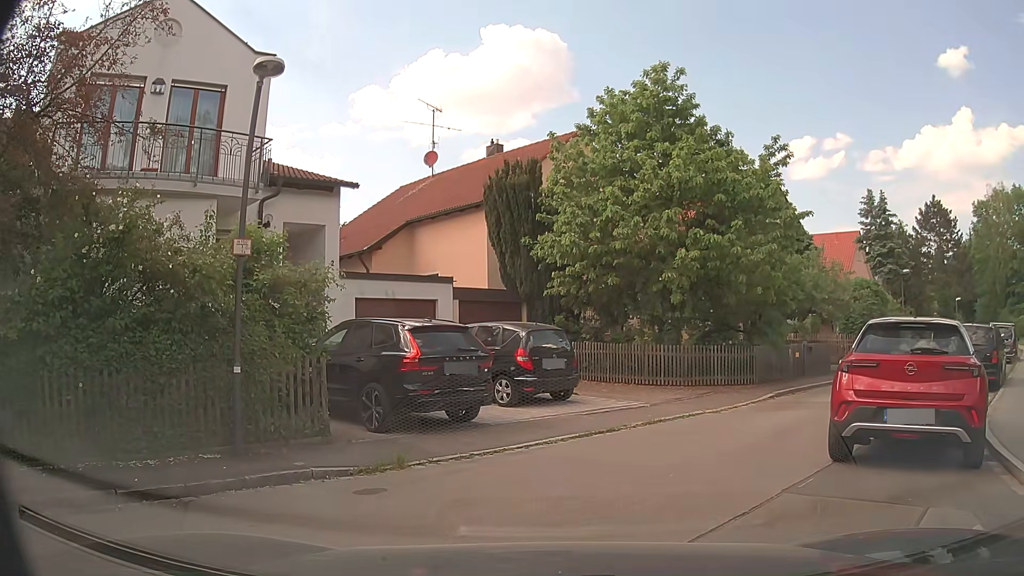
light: Day
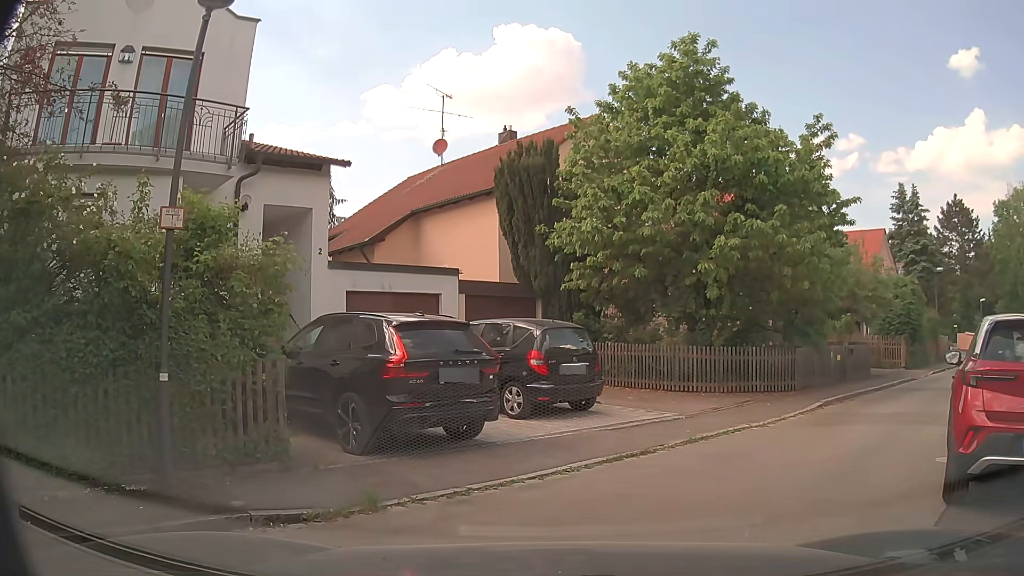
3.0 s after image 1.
(0.0, +2.1) m; 0°
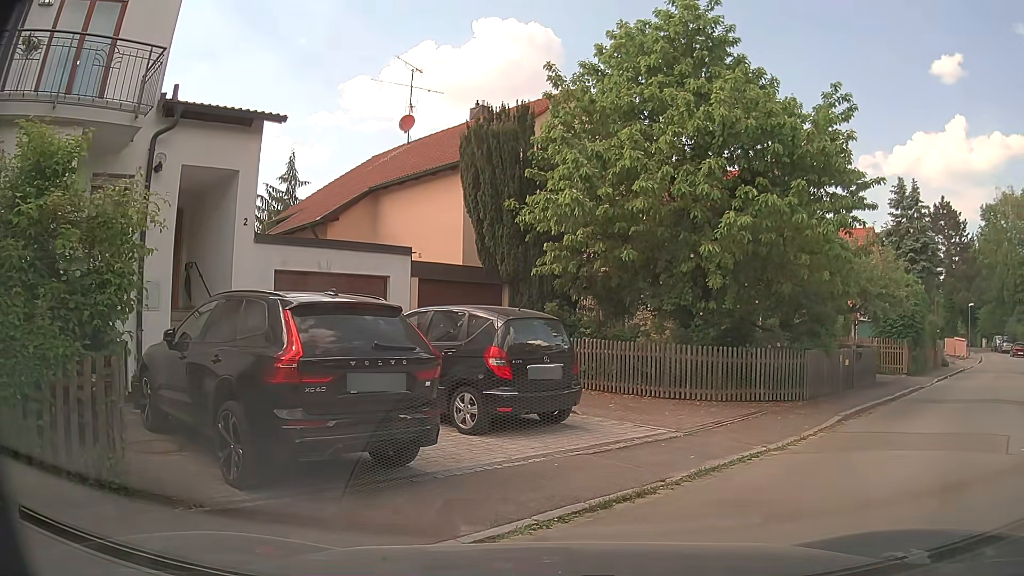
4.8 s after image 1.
(+0.1, +2.5) m; +3°
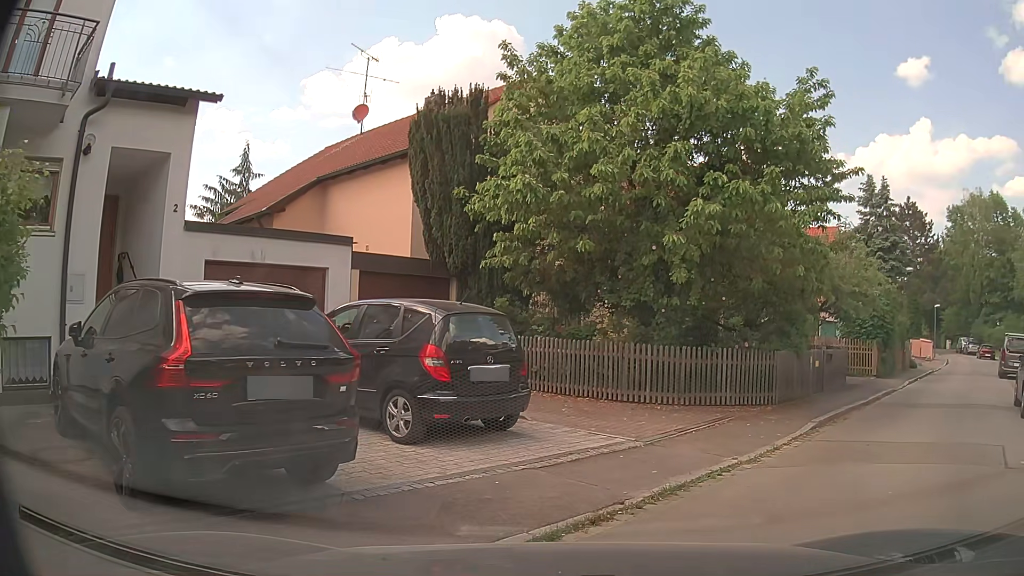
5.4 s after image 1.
(+0.1, +1.0) m; +5°
